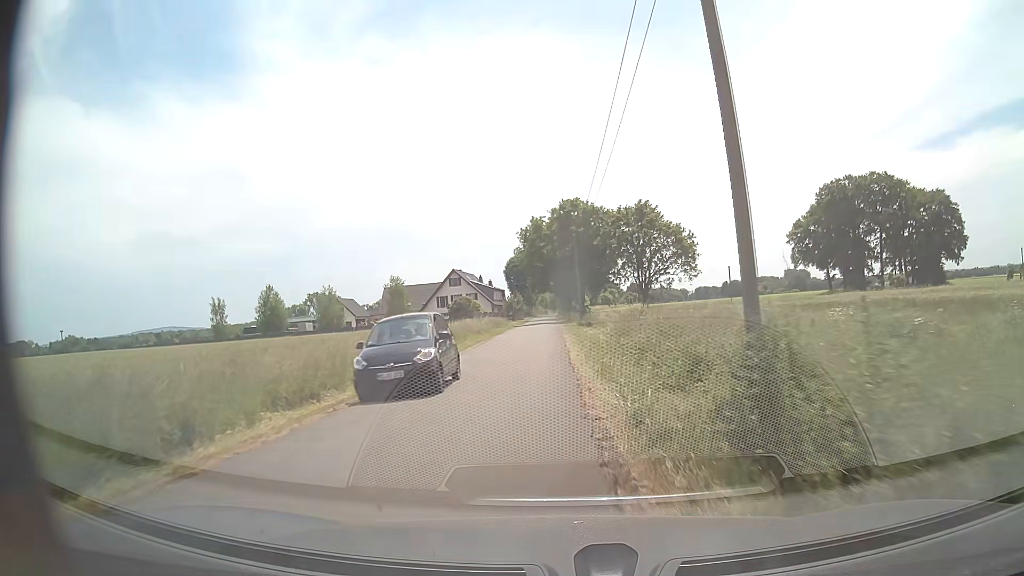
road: unclassified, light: Day
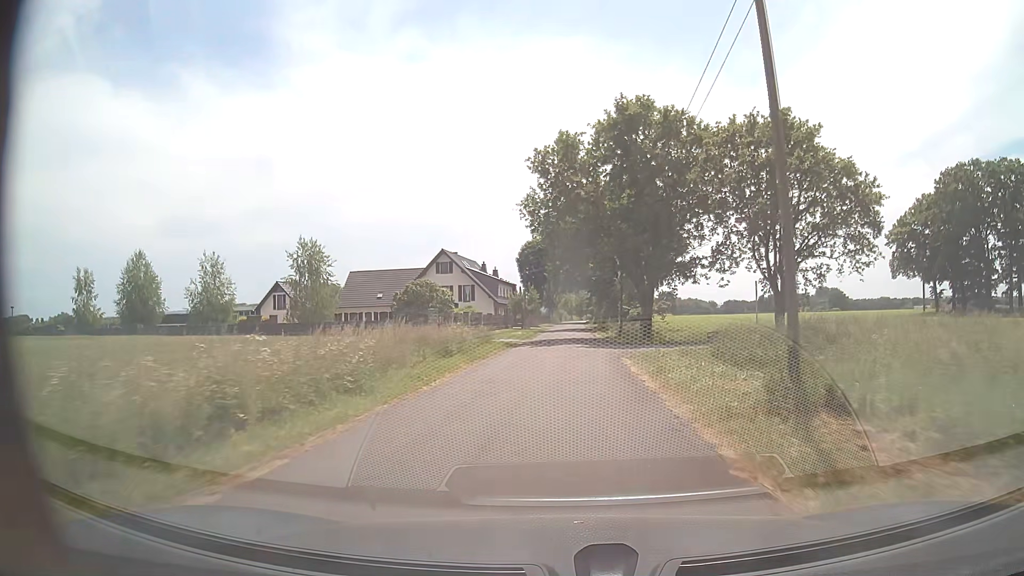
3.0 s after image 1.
(-1.3, +38.4) m; -2°
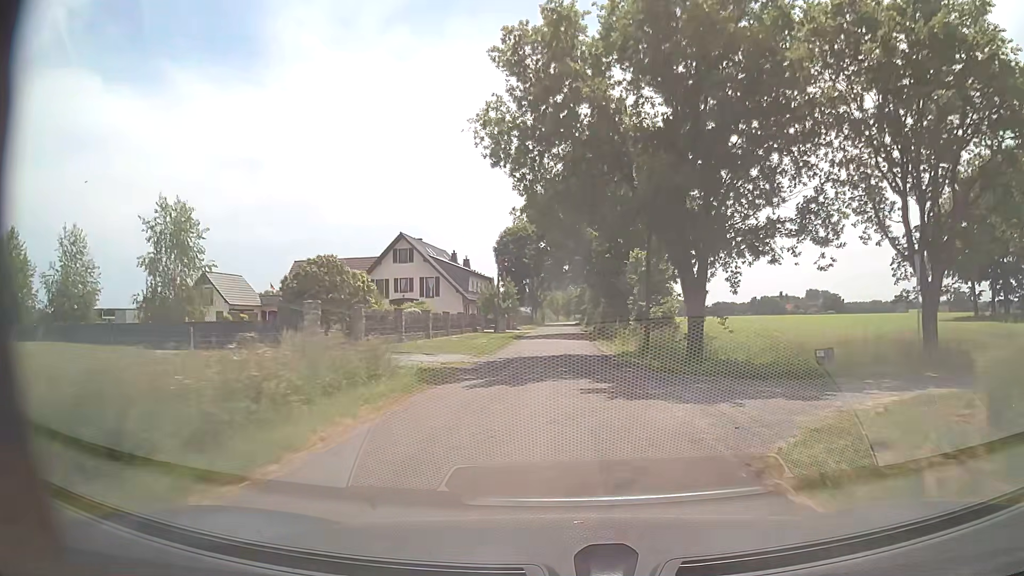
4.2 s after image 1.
(+0.1, +17.0) m; +1°
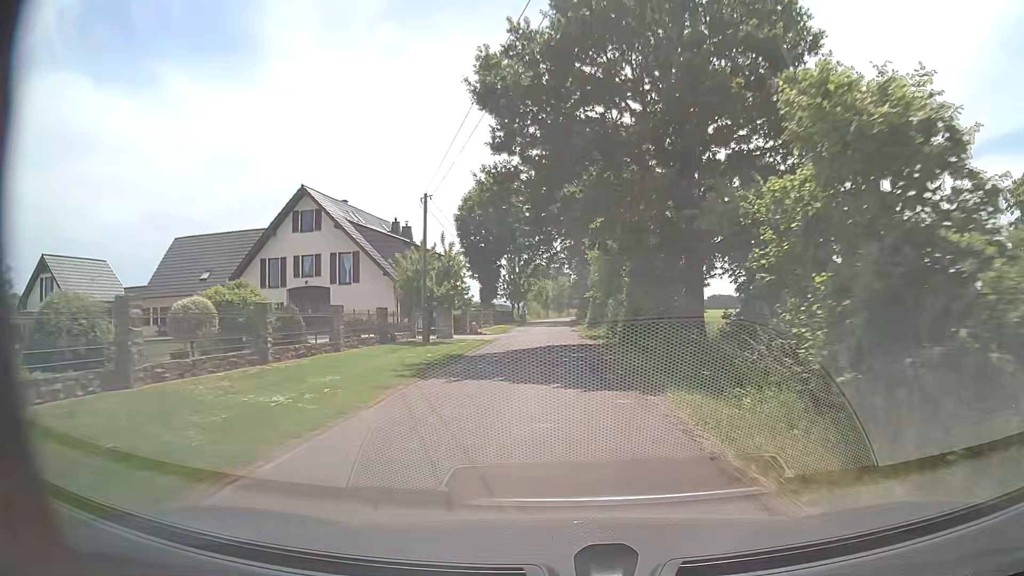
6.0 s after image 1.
(+0.3, +26.4) m; +1°
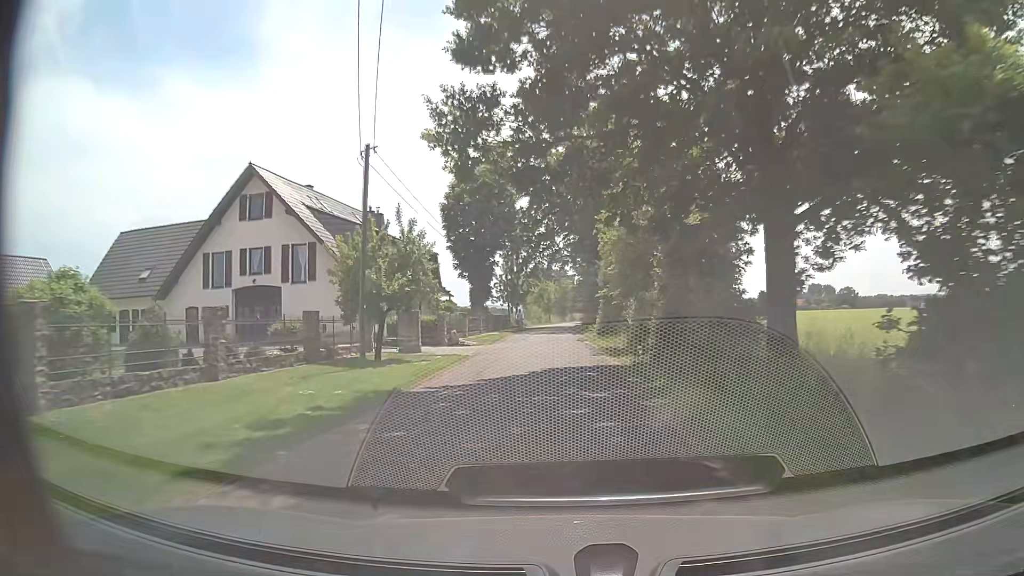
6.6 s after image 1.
(-0.1, +9.0) m; -1°
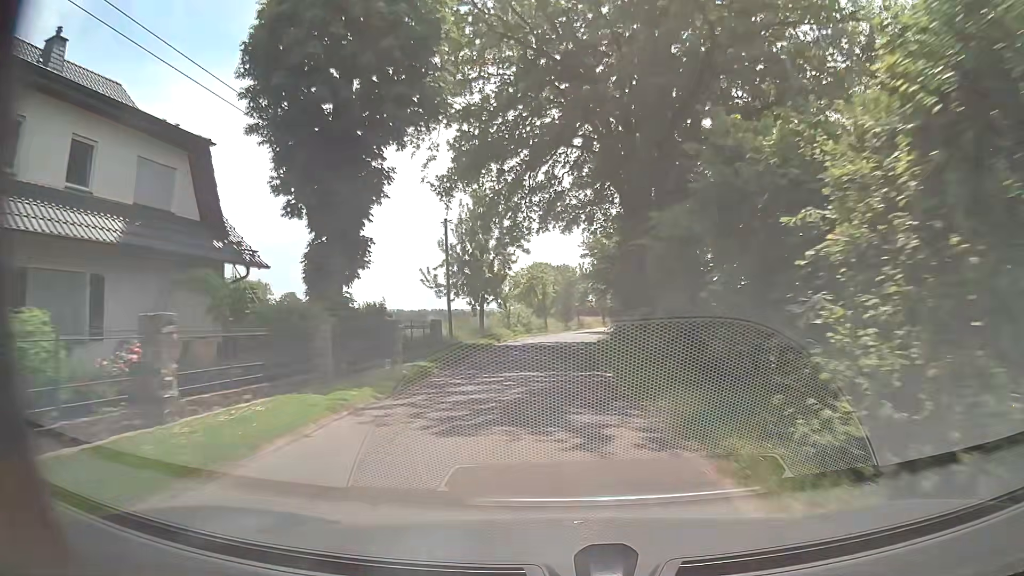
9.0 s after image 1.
(+0.1, +36.1) m; 0°
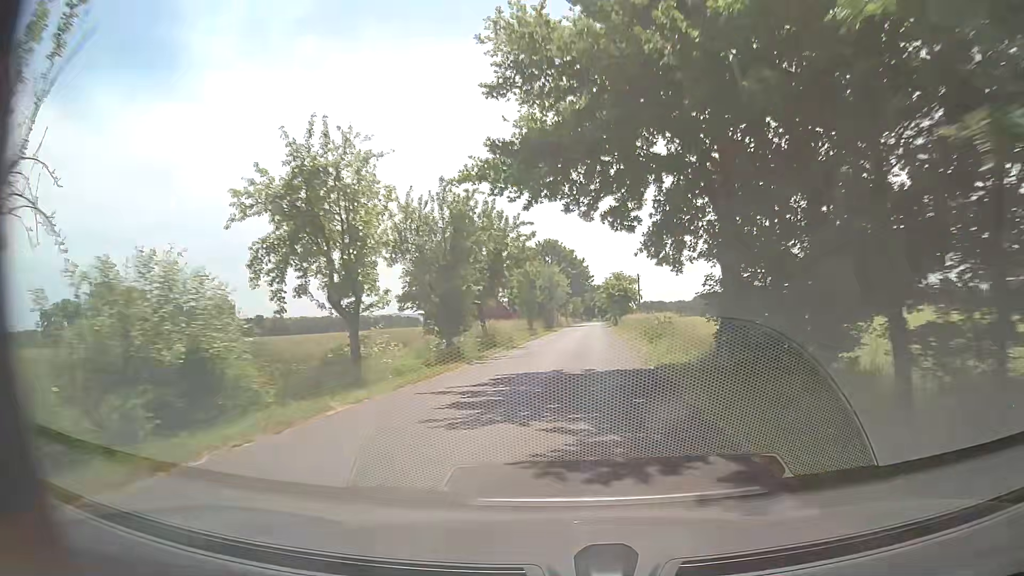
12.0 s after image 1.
(+1.8, +43.4) m; +7°
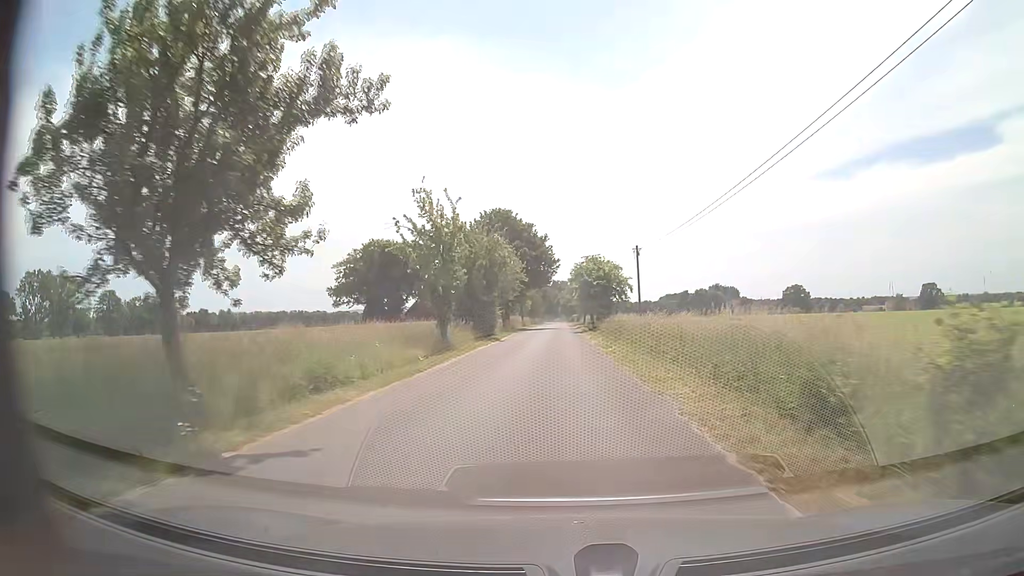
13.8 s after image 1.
(+1.5, +26.9) m; +4°
(0, +10) (0, +20) (0, +30) (0, +40) (0, +50) (0, +60) (0, +70) (0, +80) (0, +90) (0, +100) m
